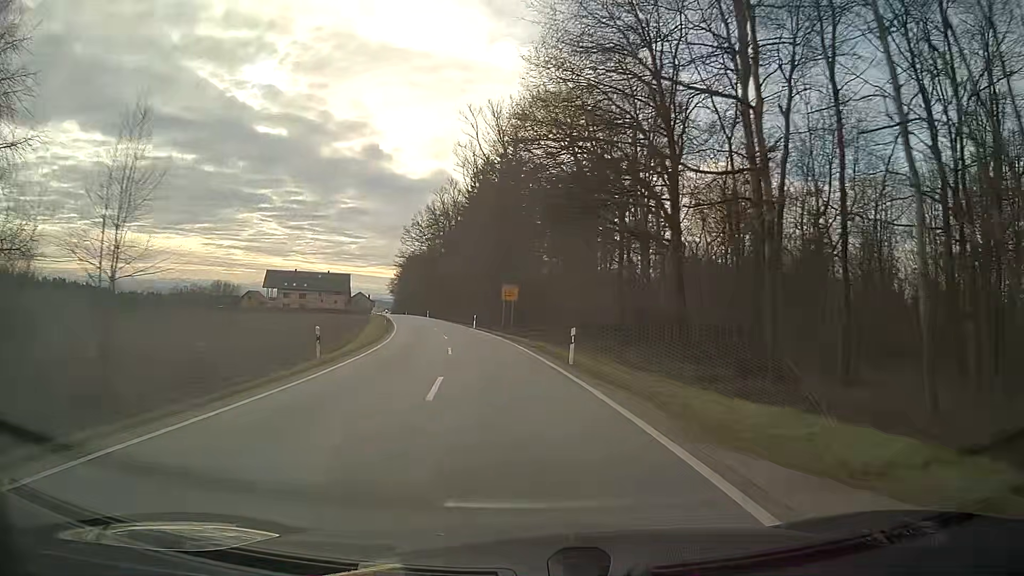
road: secondary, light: Day
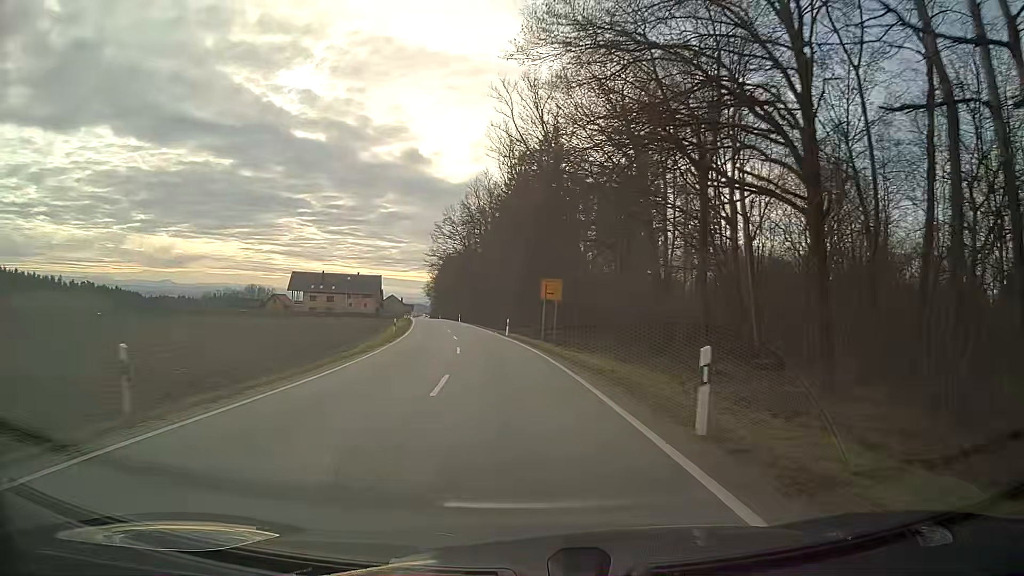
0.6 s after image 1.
(-0.3, +11.6) m; -3°
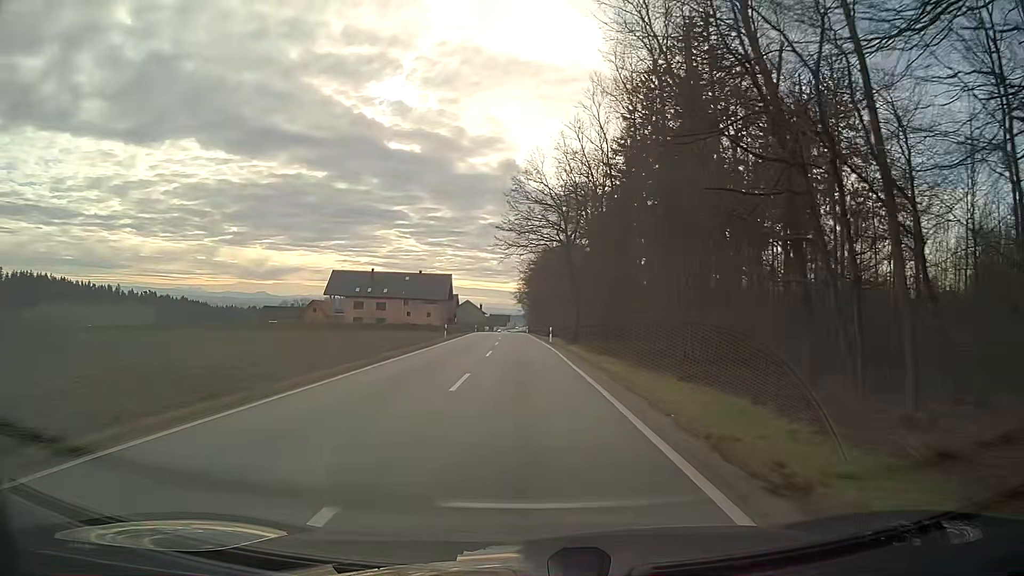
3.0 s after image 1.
(-4.0, +46.9) m; -8°
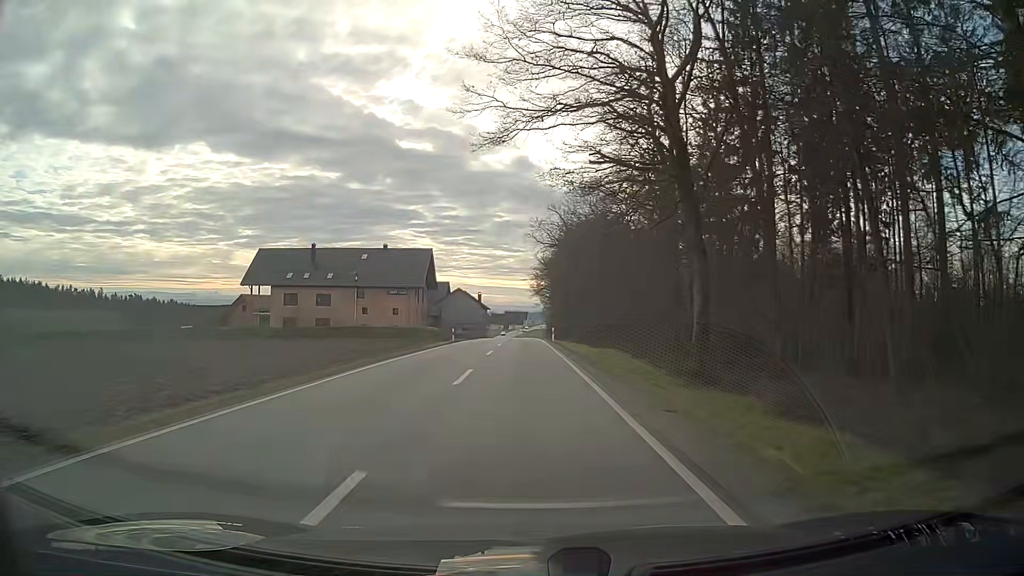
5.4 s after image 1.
(-0.7, +47.1) m; -1°
